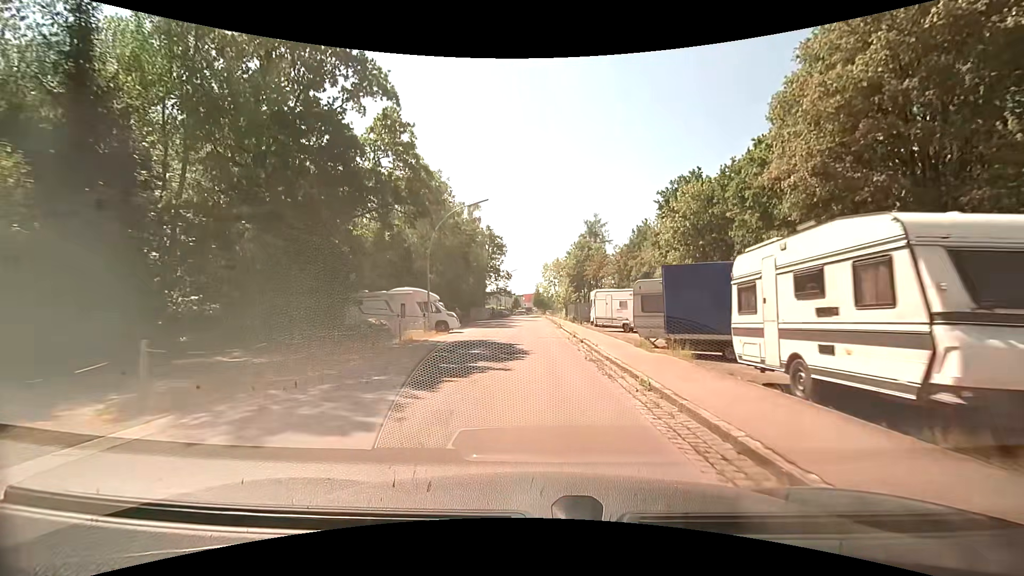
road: residential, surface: asphalt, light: Day
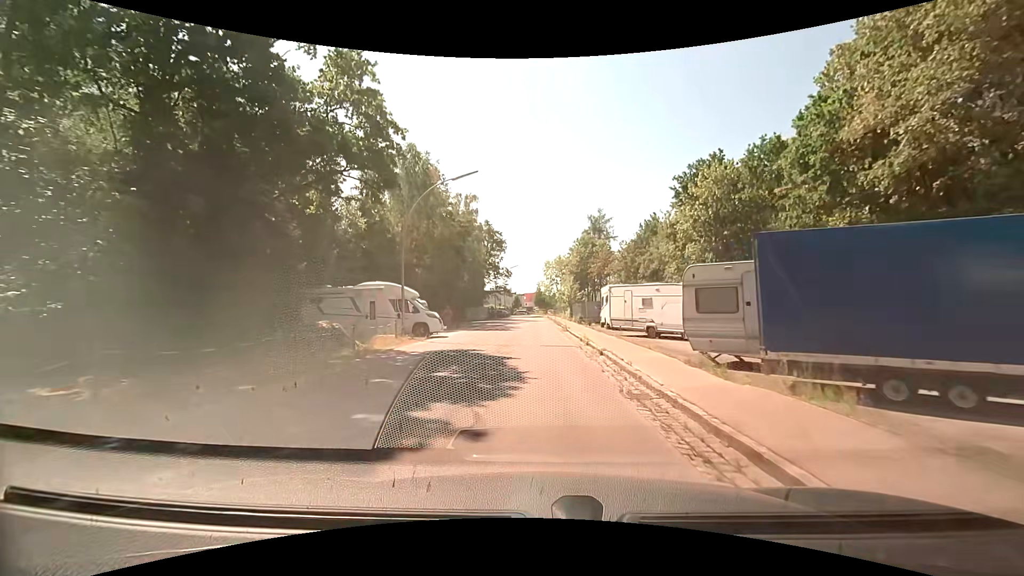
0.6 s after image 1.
(0.0, +5.9) m; 0°
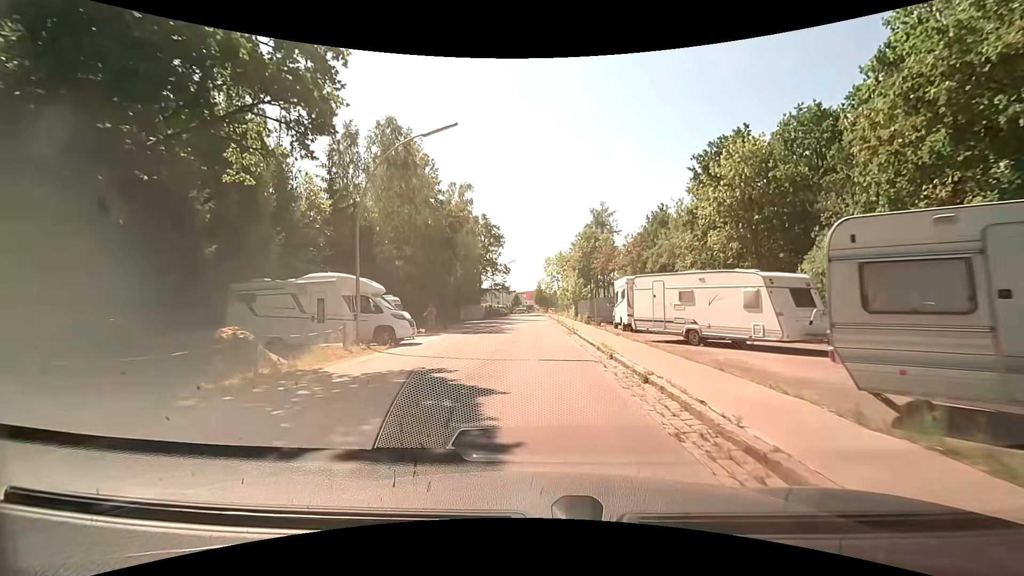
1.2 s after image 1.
(0.0, +6.0) m; 0°
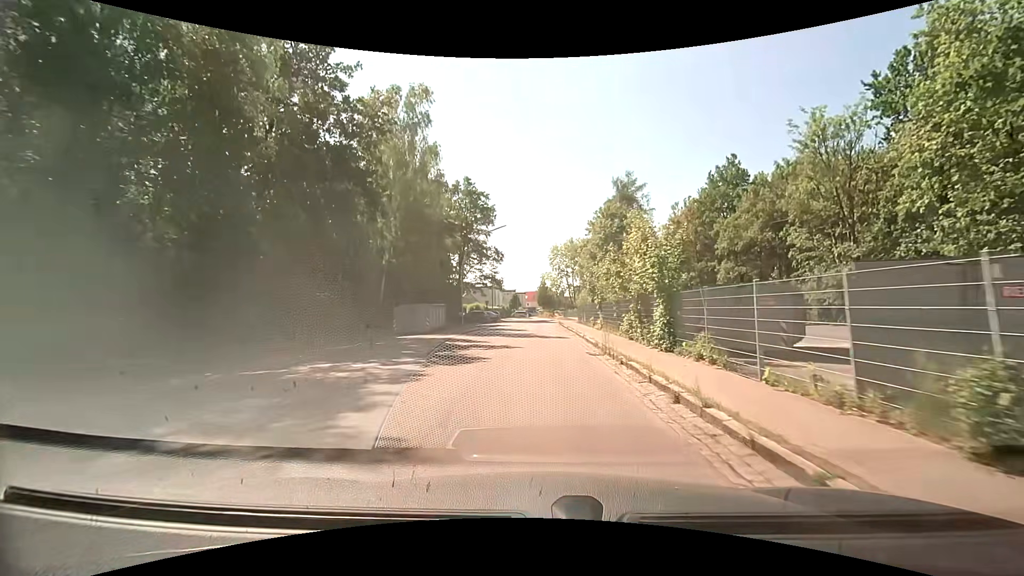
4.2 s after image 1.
(-0.2, +30.1) m; 0°
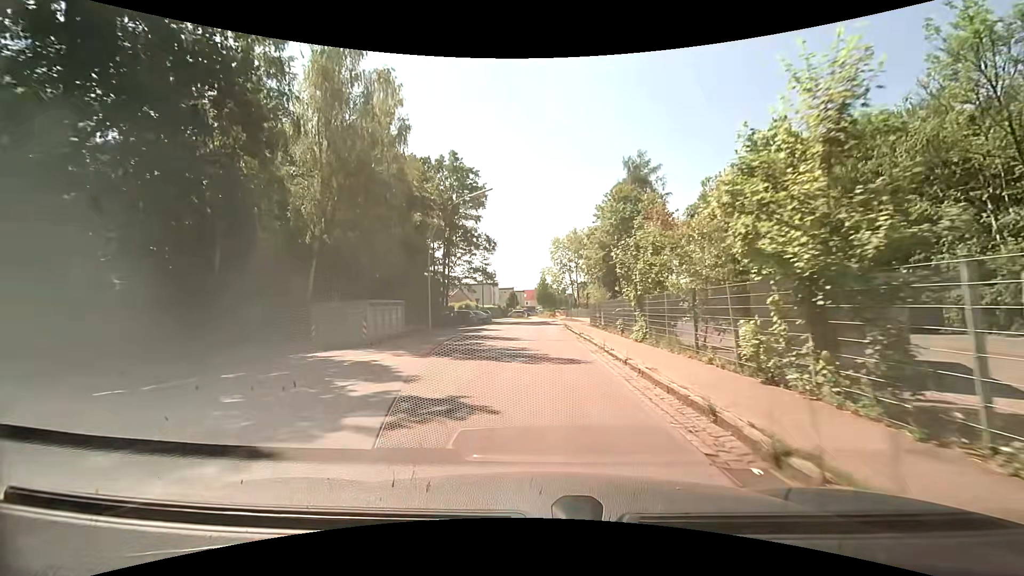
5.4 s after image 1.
(0.0, +11.7) m; 0°
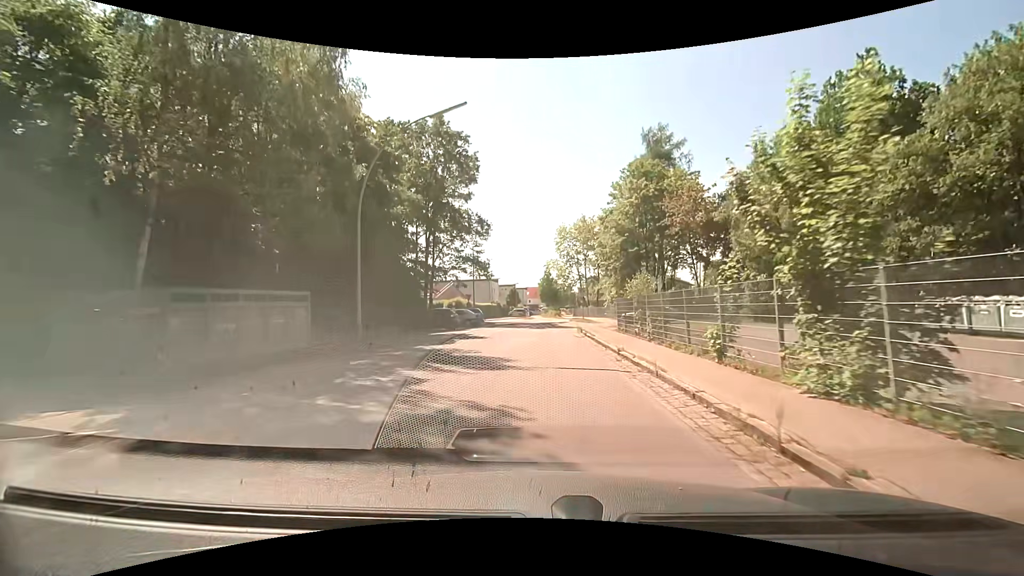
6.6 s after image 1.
(-0.1, +11.4) m; 0°
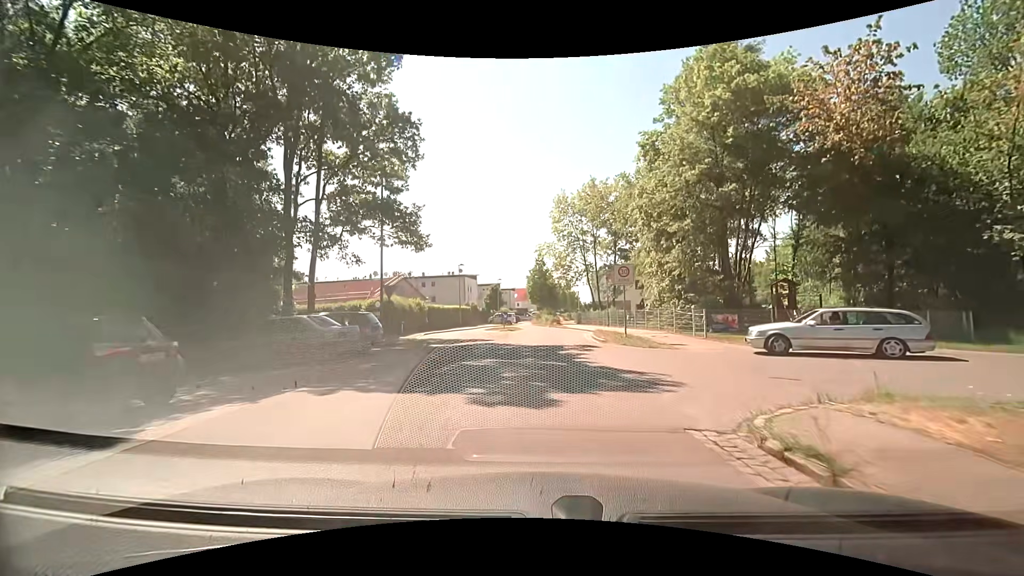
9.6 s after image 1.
(0.0, +26.6) m; +1°
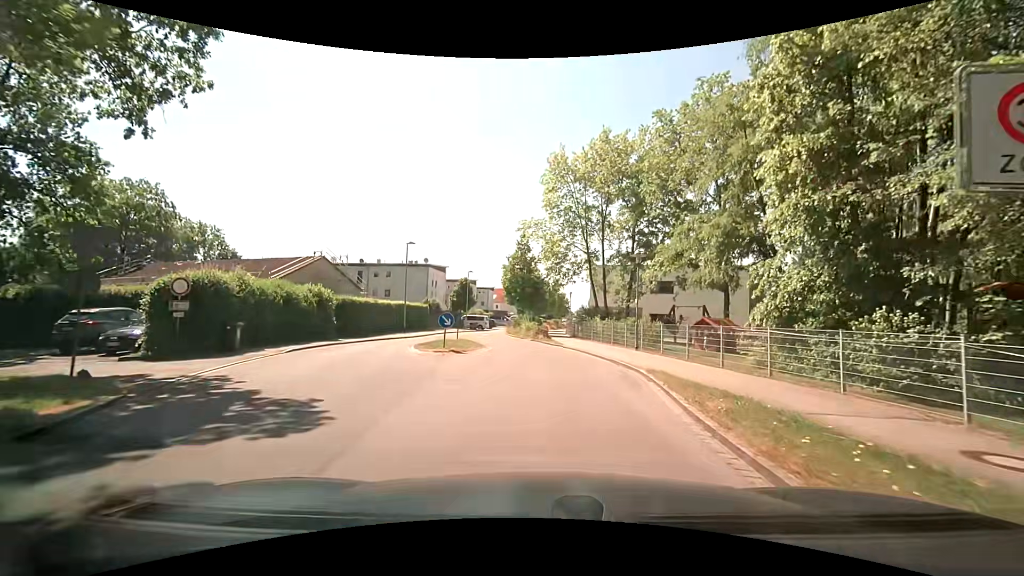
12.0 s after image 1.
(+0.1, +18.0) m; +1°
(0, +10) (0, +20) (-1, +30) (-3, +40) (-4, +50) (-4, +59) (-2, +69) (0, +79) (+2, +89) (+3, +99) m
